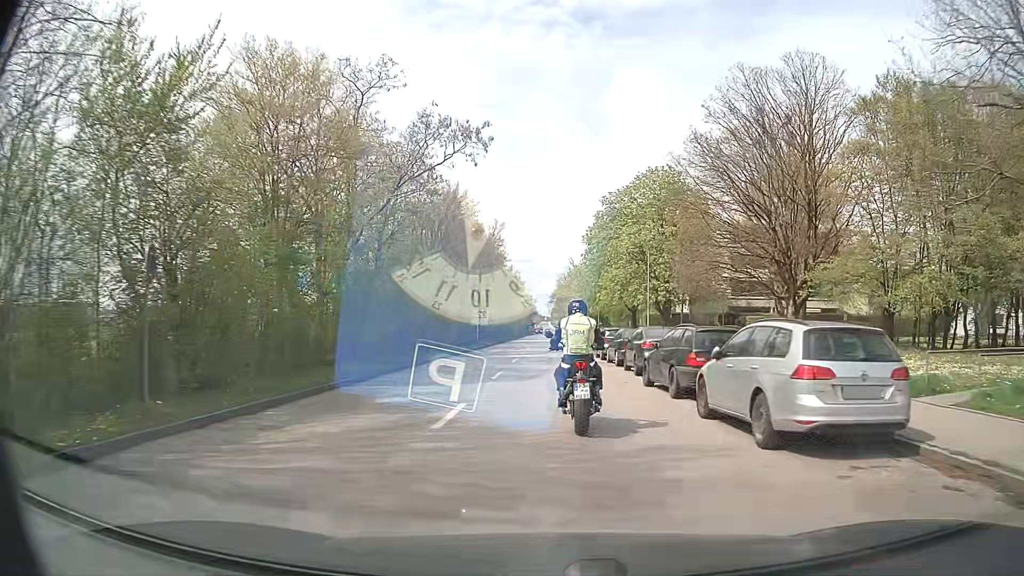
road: secondary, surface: asphalt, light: Day
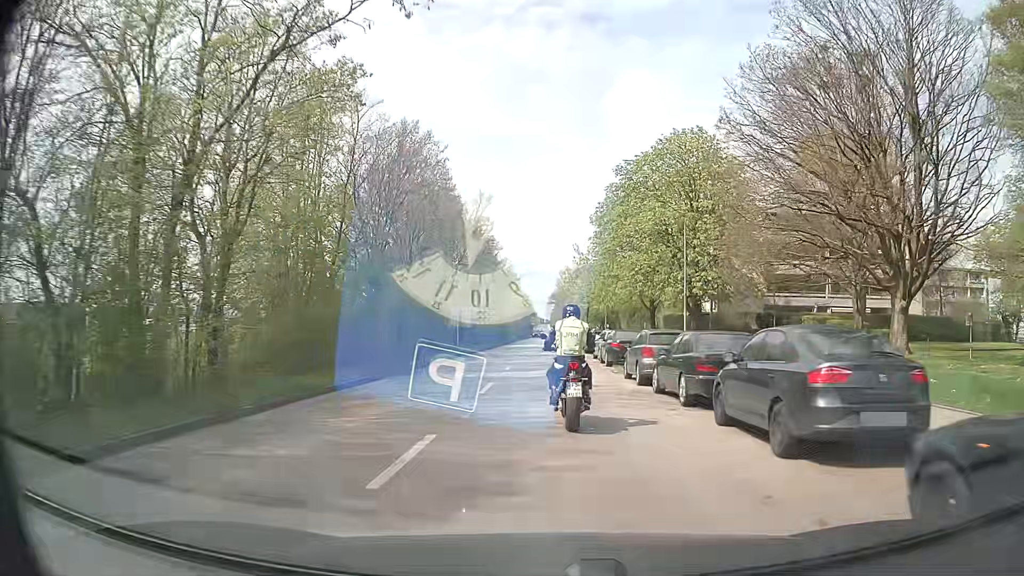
(0.0, +12.4) m; 0°
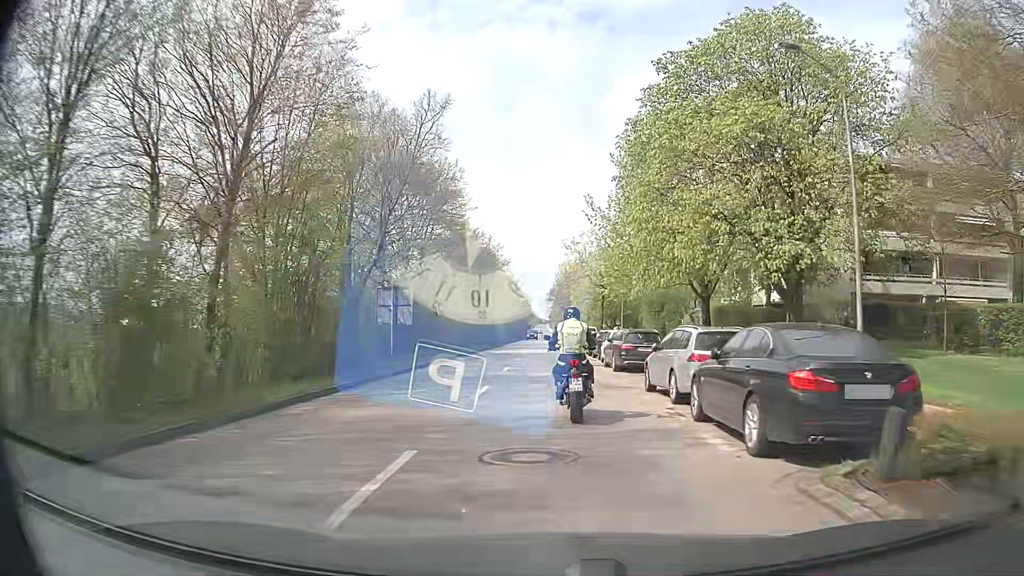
(0.0, +19.3) m; 0°
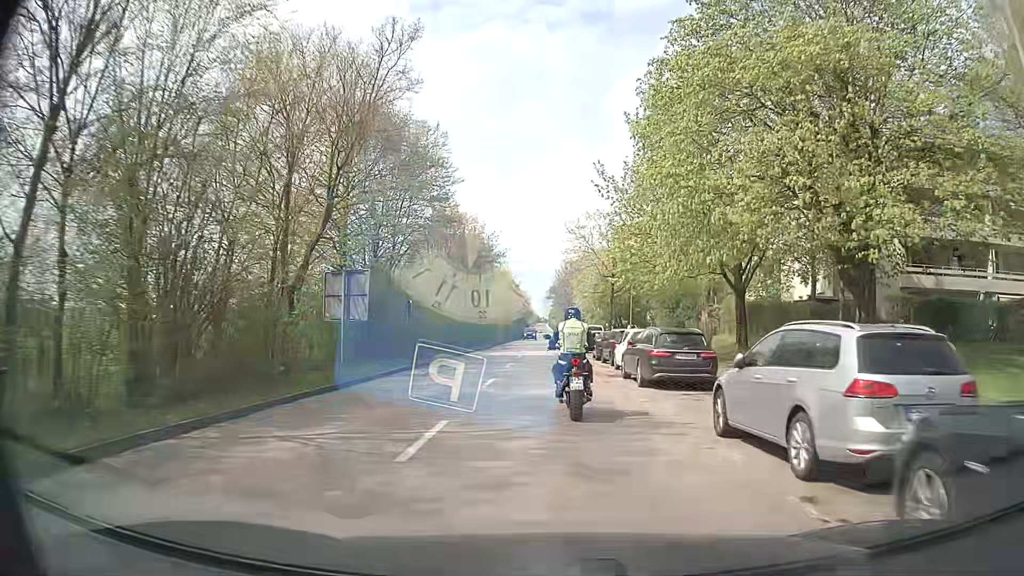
(0.0, +6.7) m; -1°
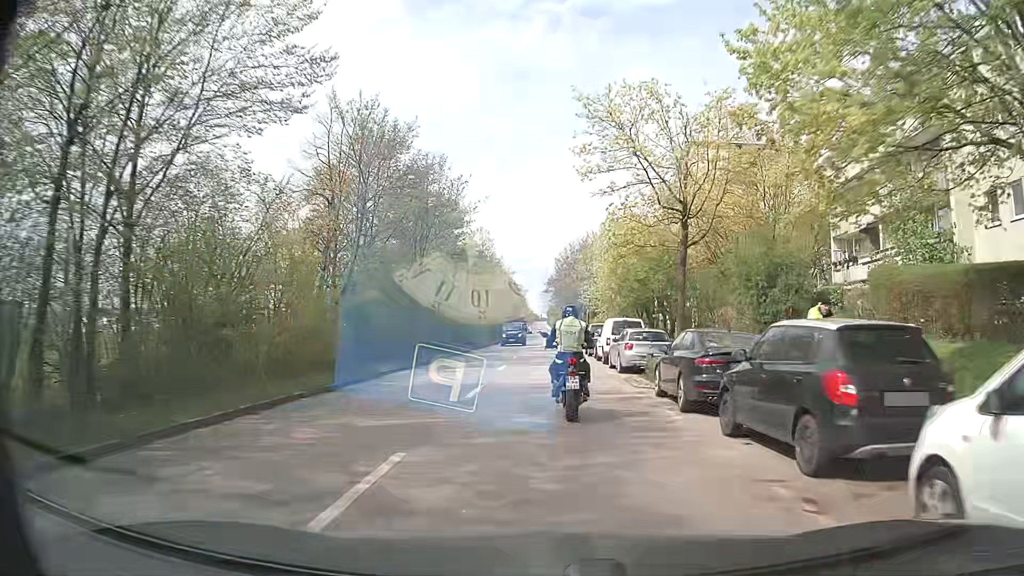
(+0.3, +20.8) m; +1°
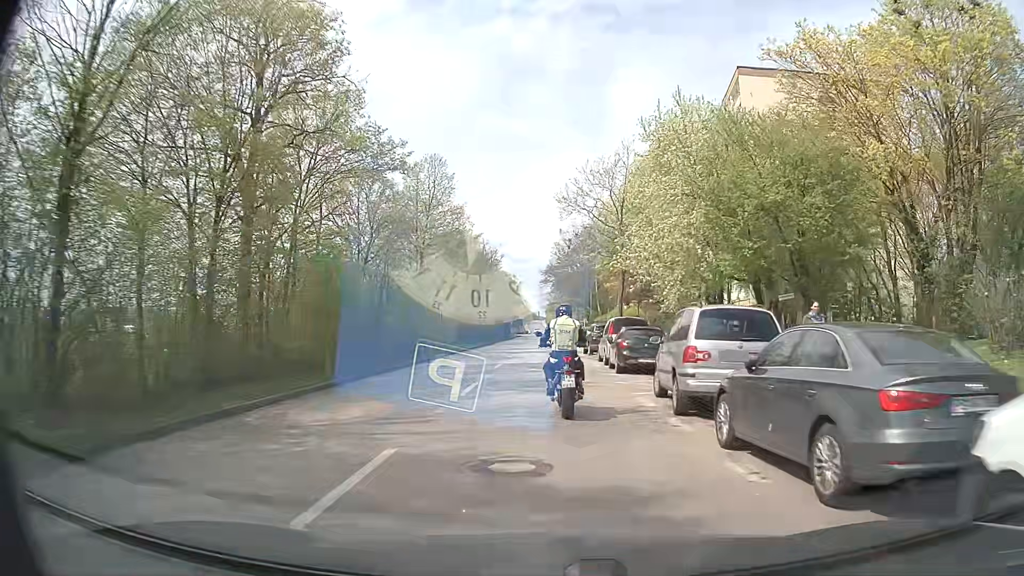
(0.0, +26.9) m; +1°
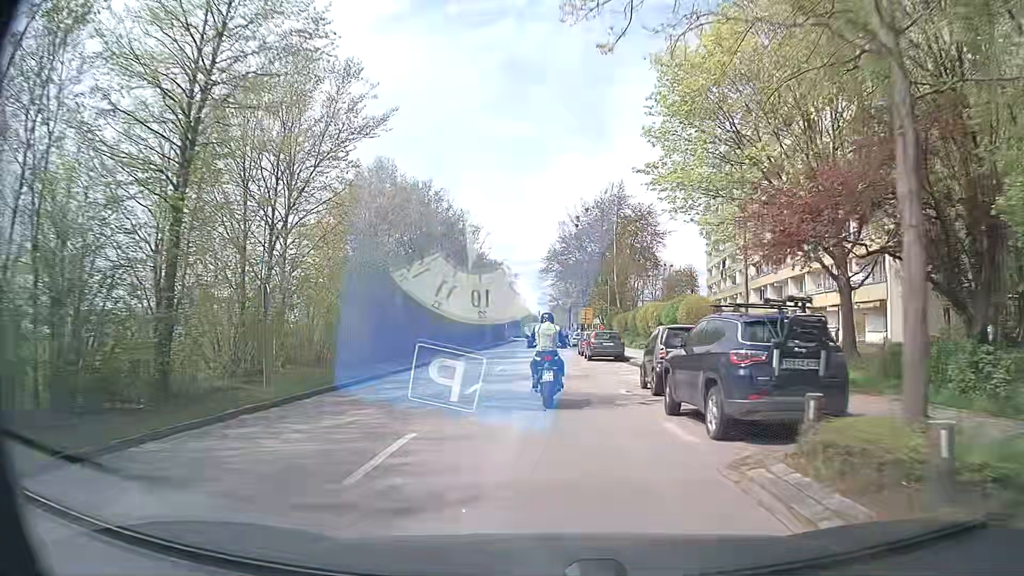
(-0.3, +25.6) m; -1°
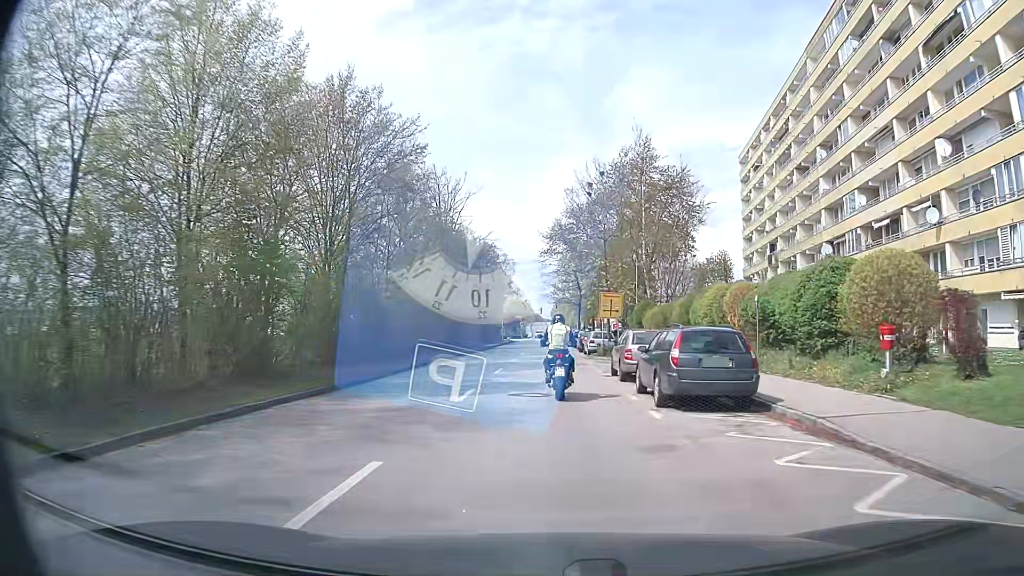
(0.0, +20.2) m; 0°
